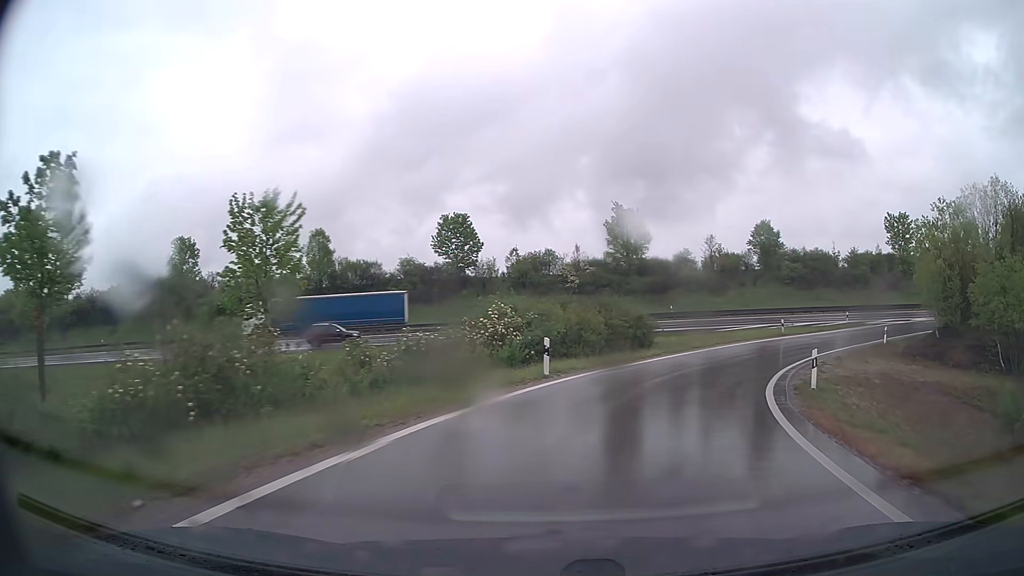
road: trunk_link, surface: asphalt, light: Day
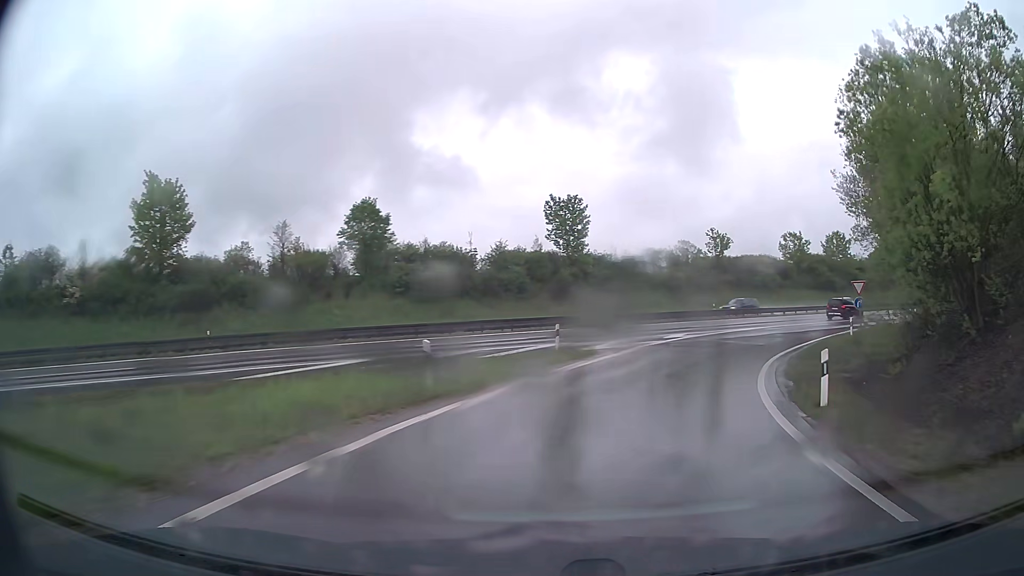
(+9.1, +29.3) m; +34°
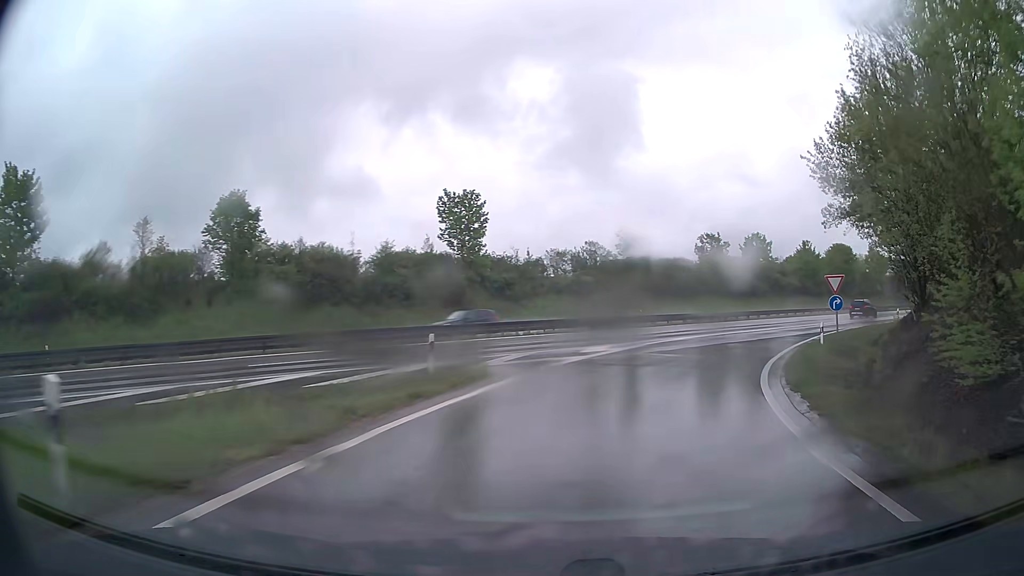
(+0.6, +8.0) m; +8°
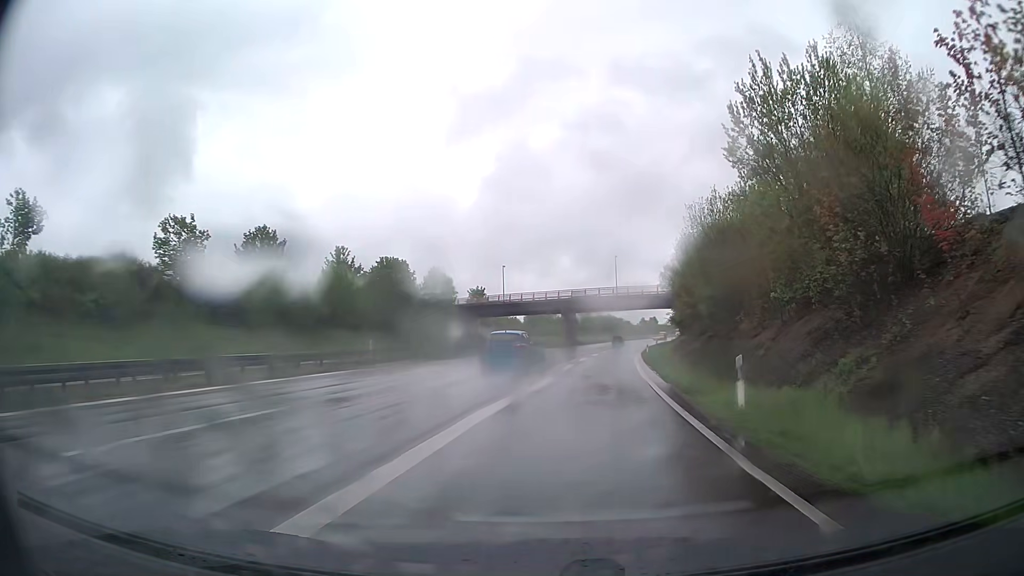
(+15.4, +38.7) m; +40°
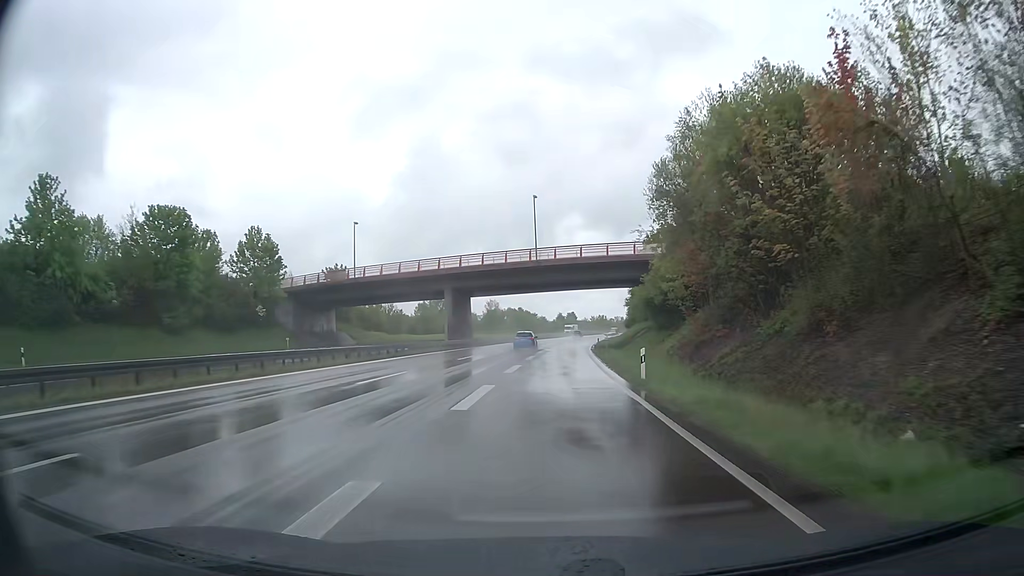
(+3.6, +41.7) m; +7°
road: trunk
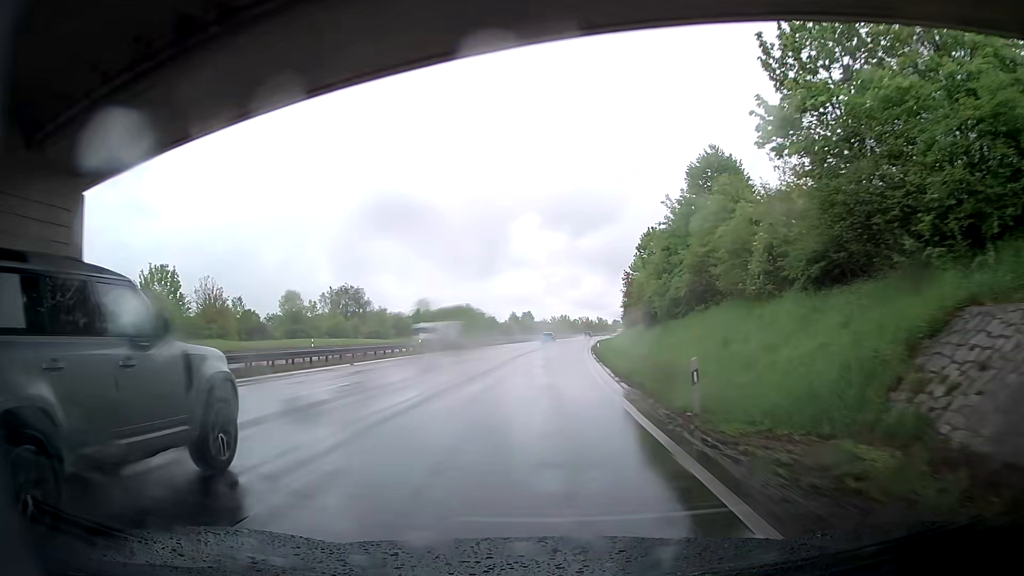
(+2.2, +60.1) m; +4°
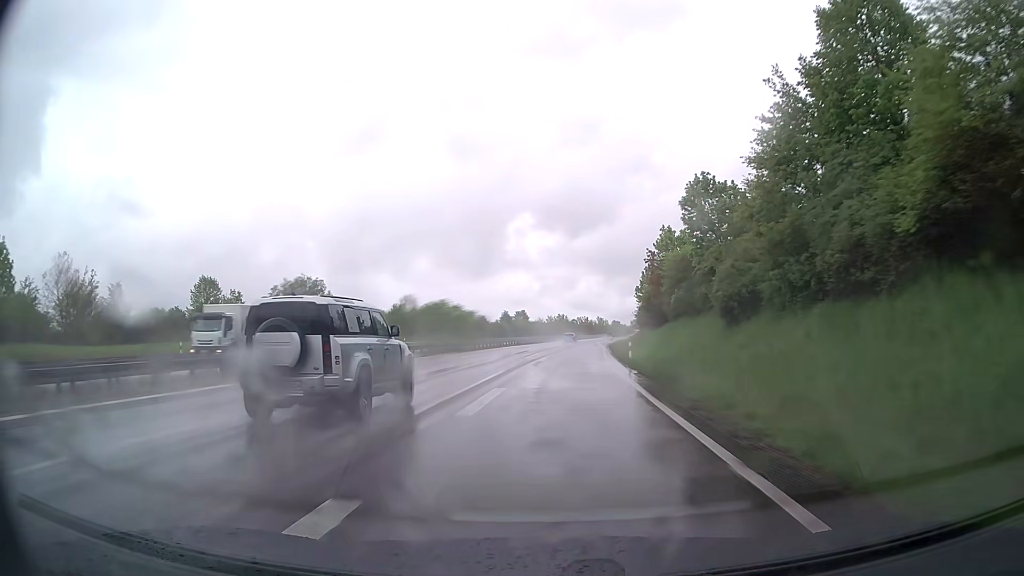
(+0.3, +25.8) m; 0°
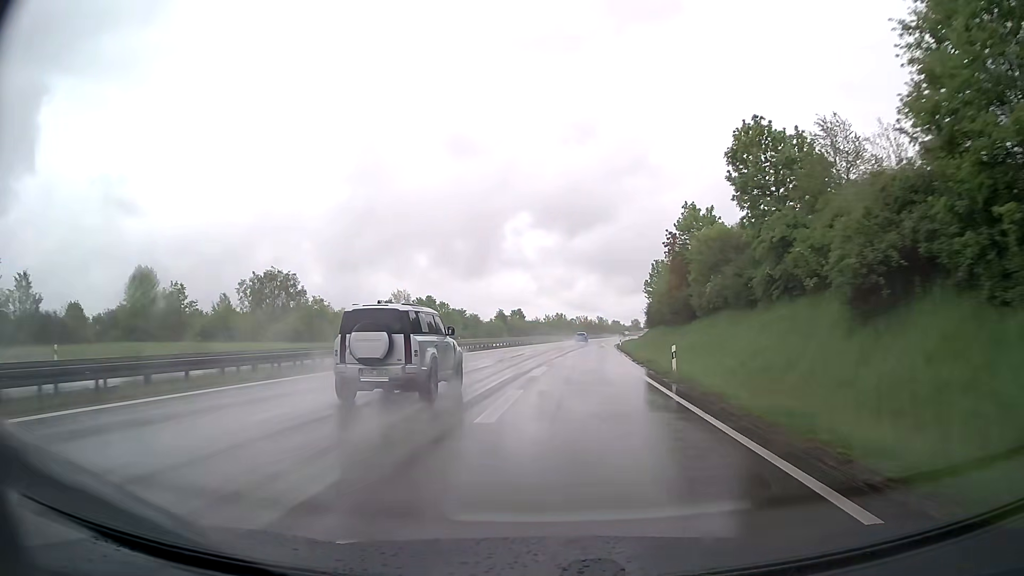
(0.0, +13.2) m; 0°
(0, +10) (0, +20) (0, +30) (0, +40) (+1, +50) (+2, +60) (+2, +70) (+3, +80) (+5, +90) (+6, +100) m
